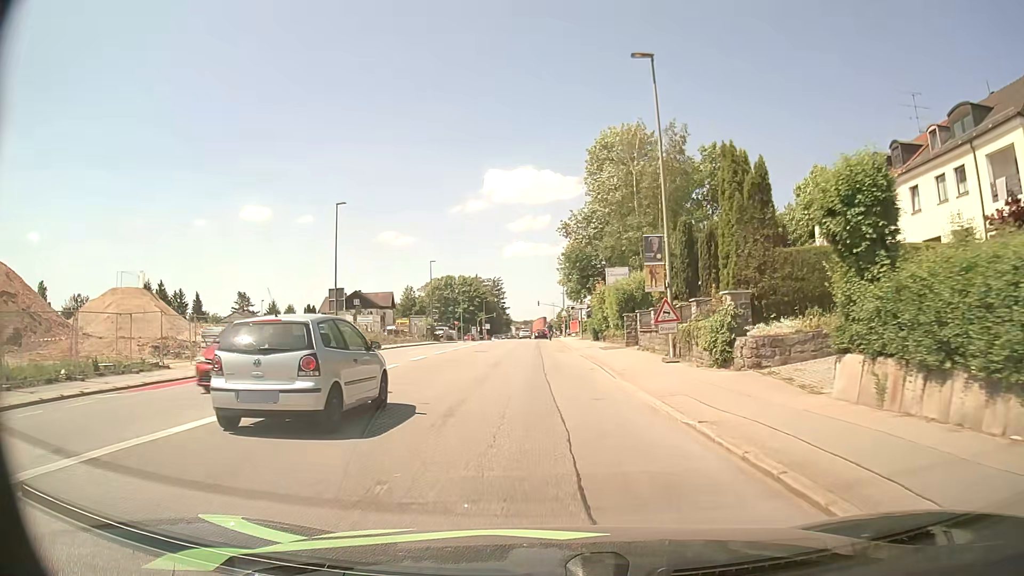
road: tertiary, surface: asphalt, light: Day
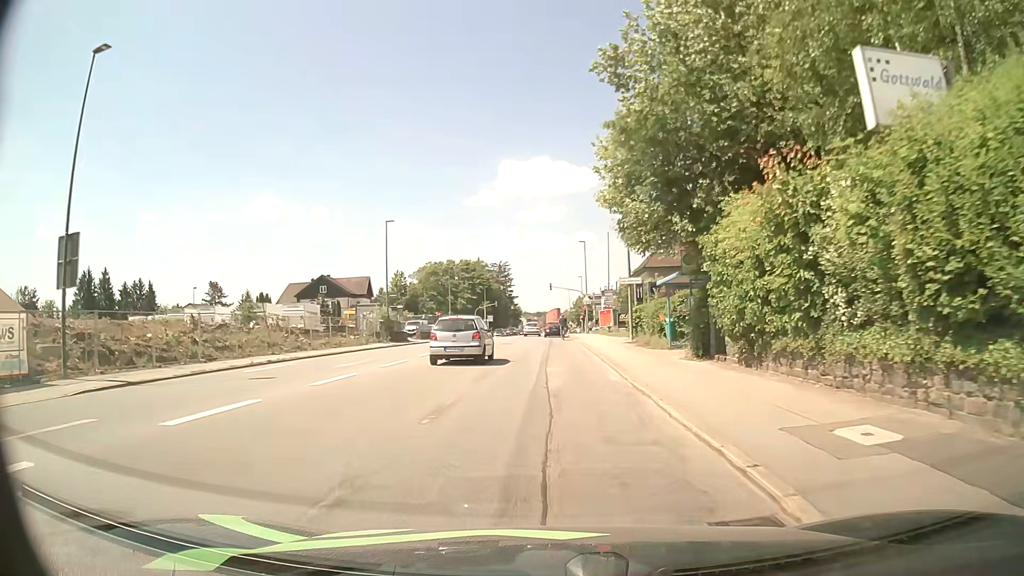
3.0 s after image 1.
(-0.1, +30.1) m; -1°
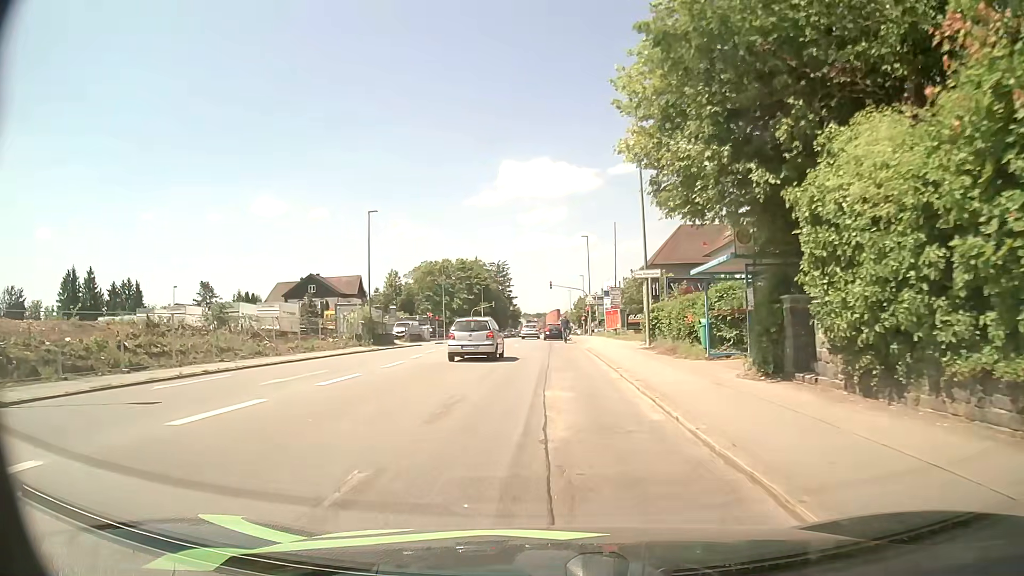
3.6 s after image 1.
(0.0, +5.7) m; -1°
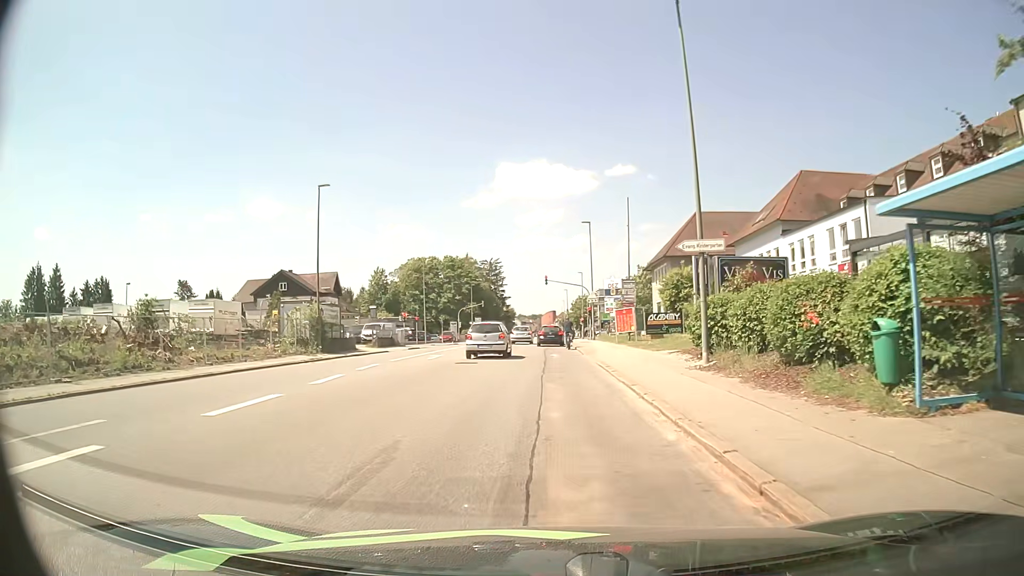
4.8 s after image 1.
(+0.1, +10.8) m; +1°
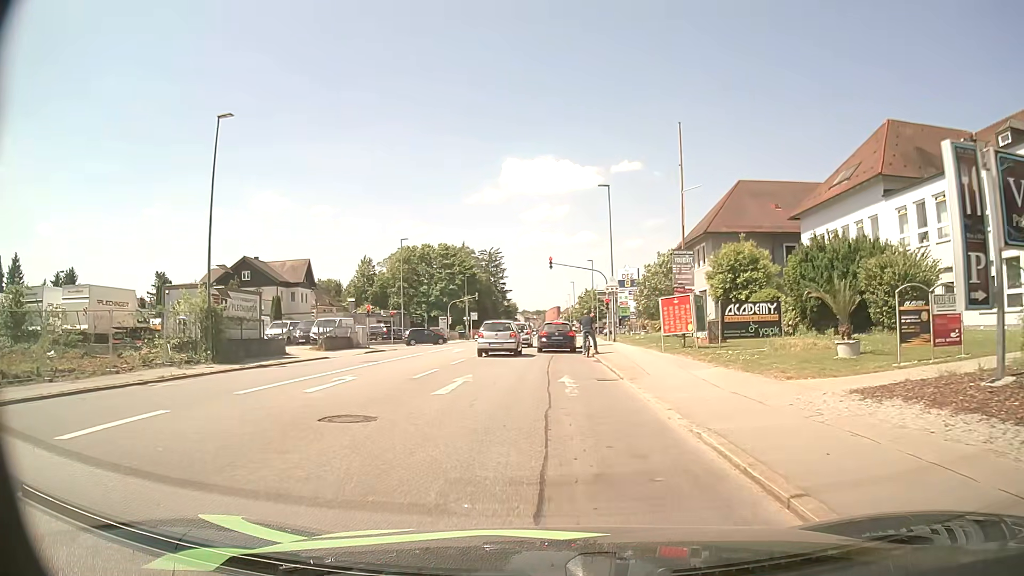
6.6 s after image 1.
(-0.2, +14.3) m; -1°
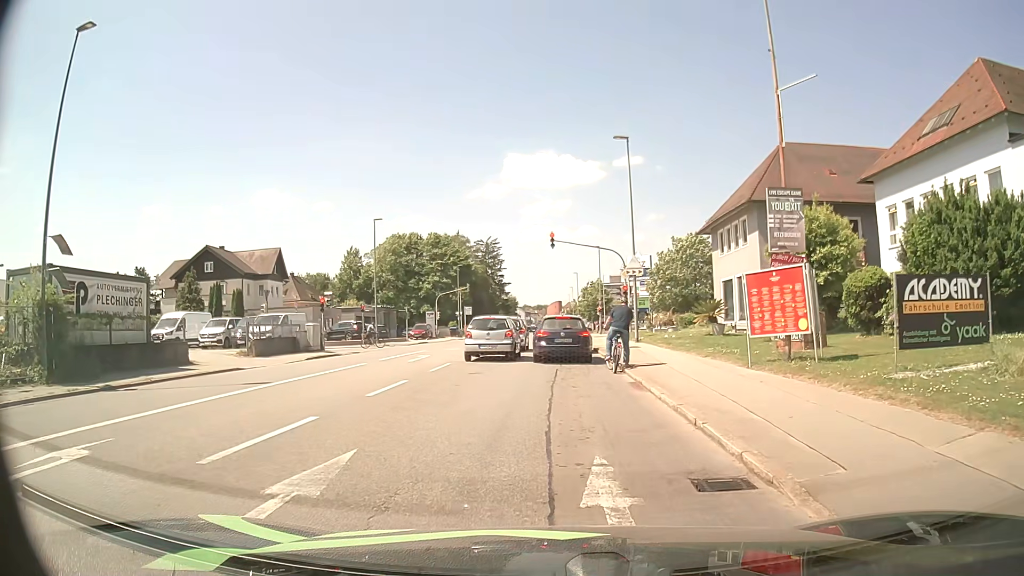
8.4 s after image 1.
(0.0, +10.3) m; -1°
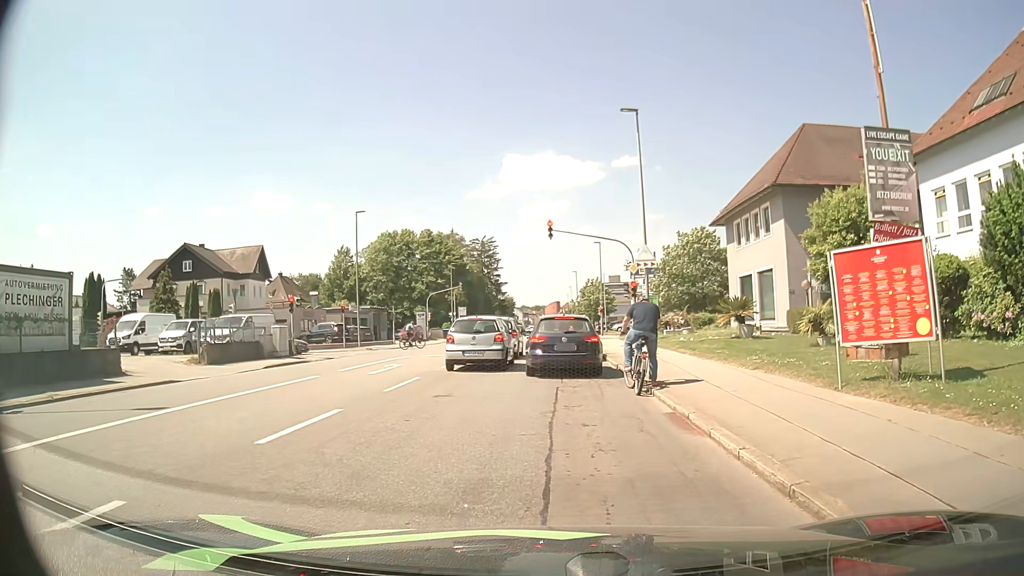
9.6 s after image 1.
(0.0, +4.6) m; +1°
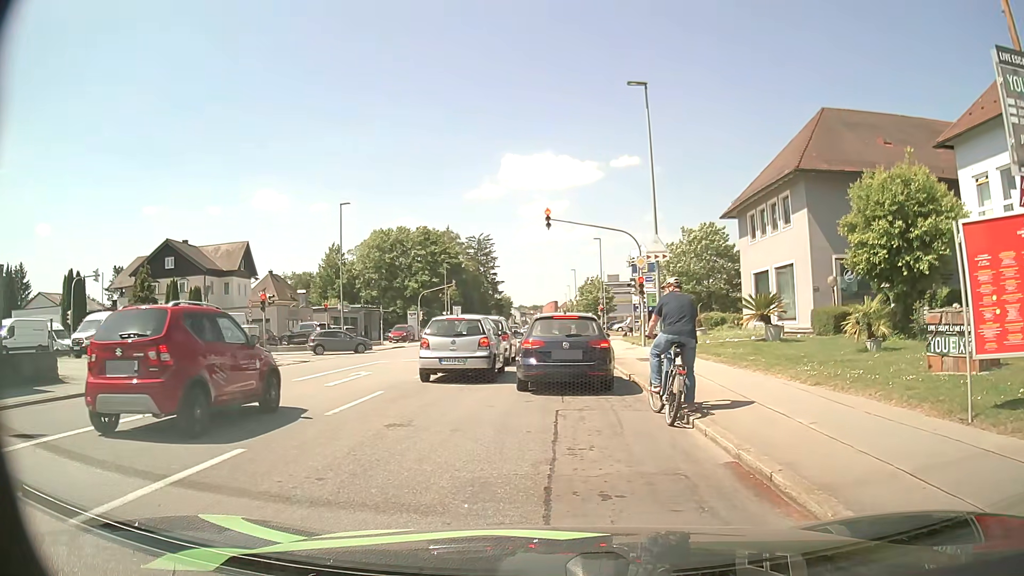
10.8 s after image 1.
(0.0, +3.3) m; 0°
(0, +10) (0, +20) (0, +30) (0, +40) (0, +50) (0, +60) (0, +70) (0, +80) (0, +90) (0, +100) m
